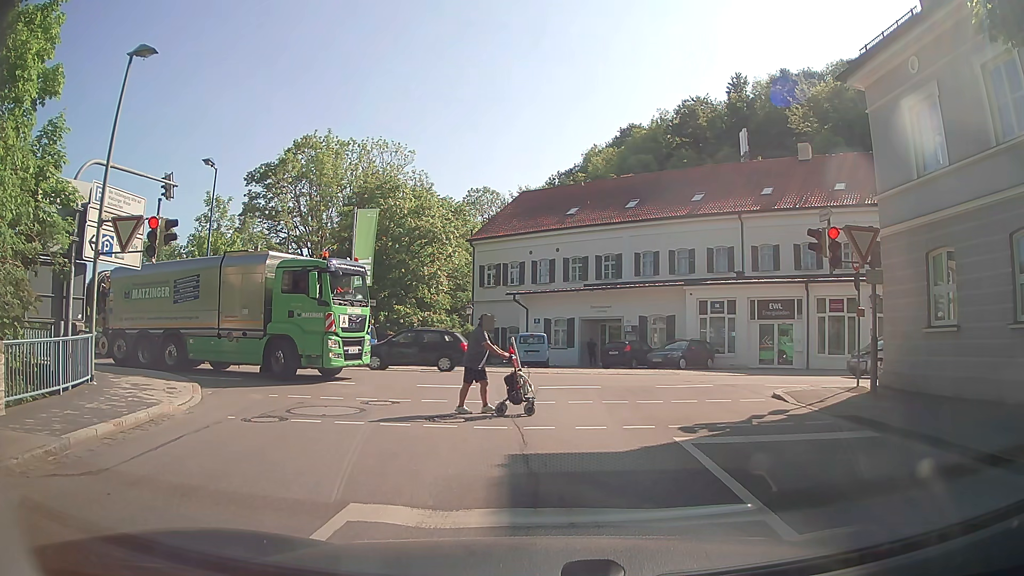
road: residential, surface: asphalt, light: Day
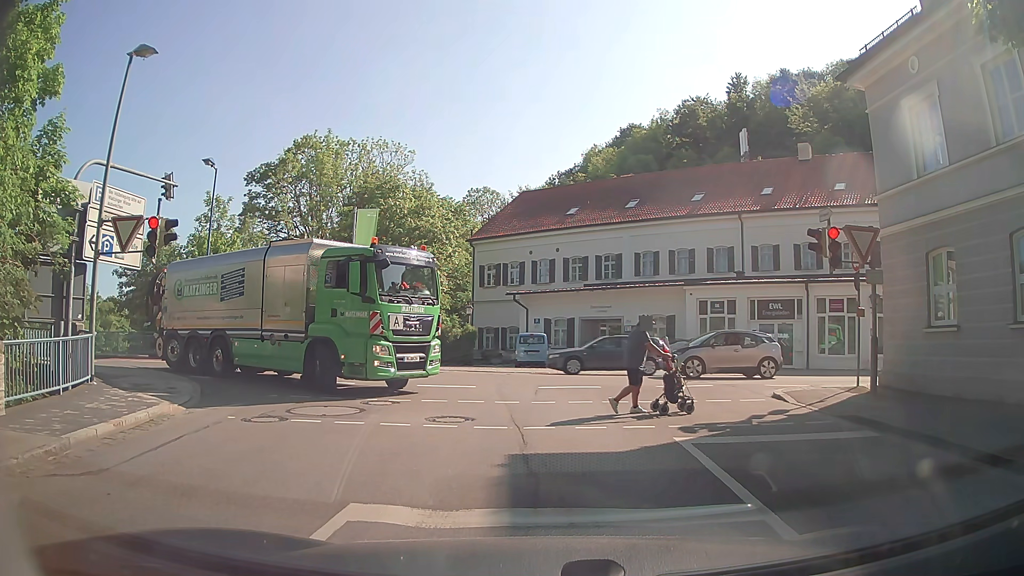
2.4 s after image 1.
(0.0, 0.0) m; 0°
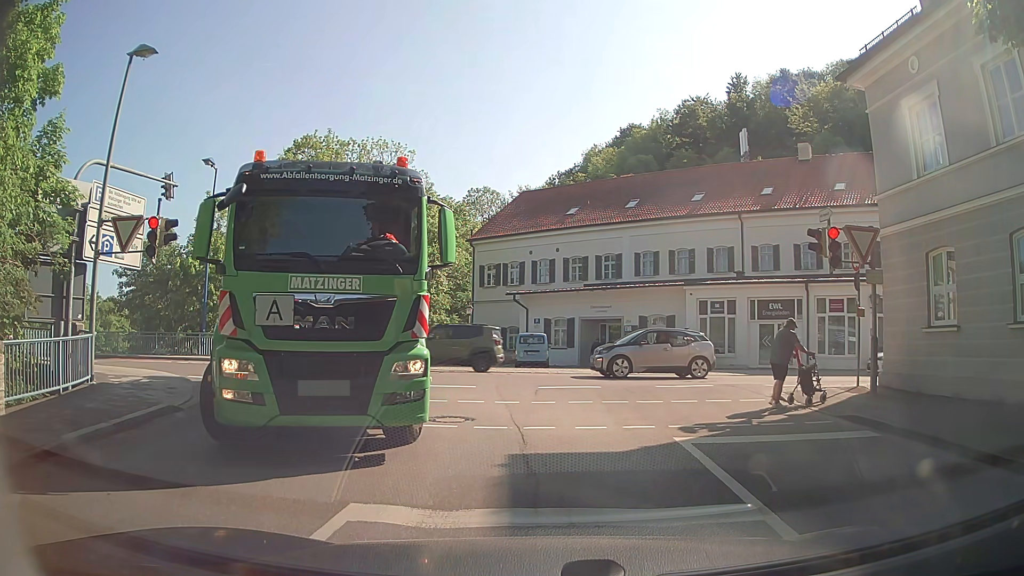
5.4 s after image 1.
(0.0, 0.0) m; 0°
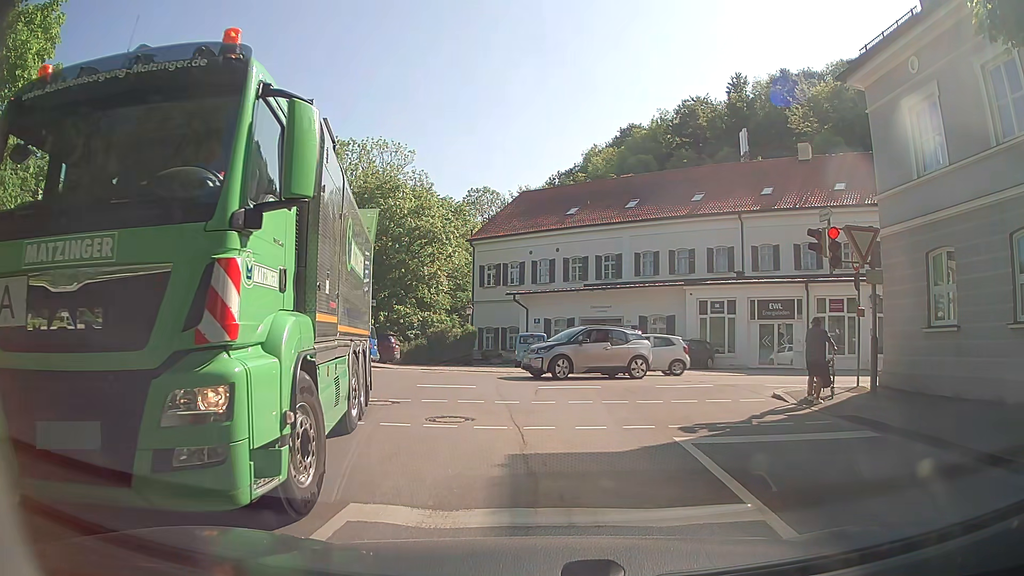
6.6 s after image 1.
(0.0, 0.0) m; 0°
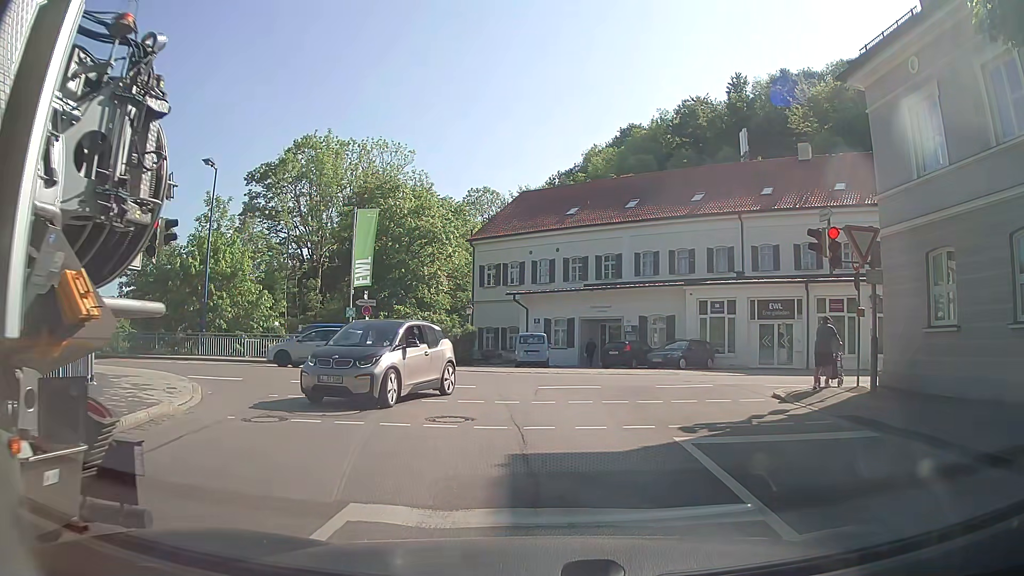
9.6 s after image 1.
(0.0, 0.0) m; 0°
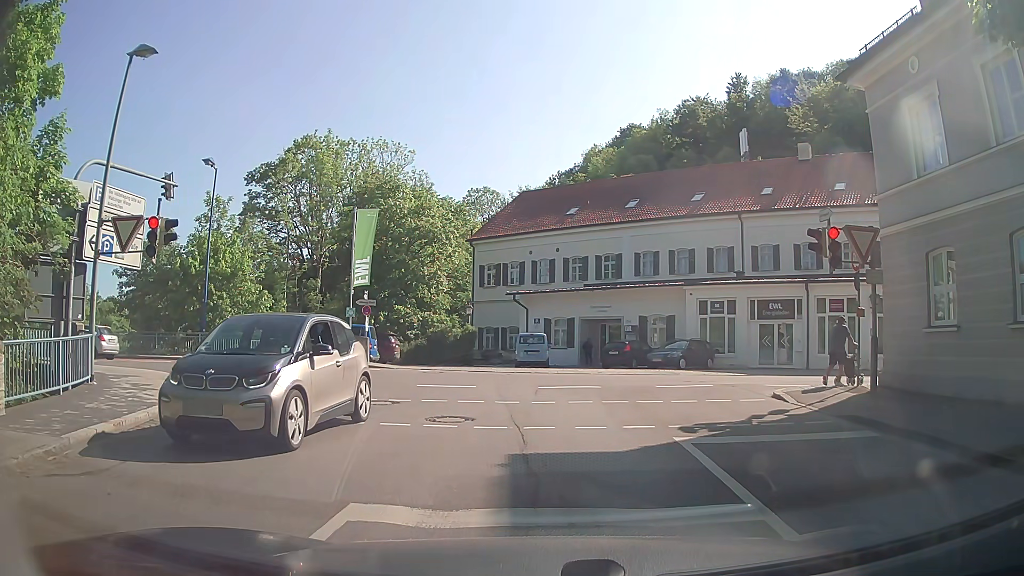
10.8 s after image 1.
(0.0, 0.0) m; 0°
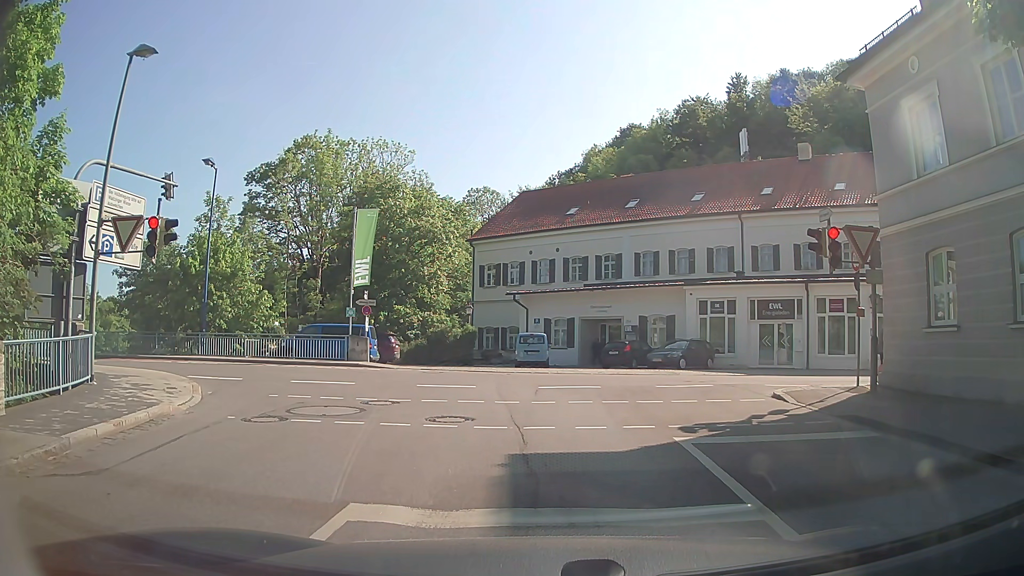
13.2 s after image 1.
(0.0, 0.0) m; 0°
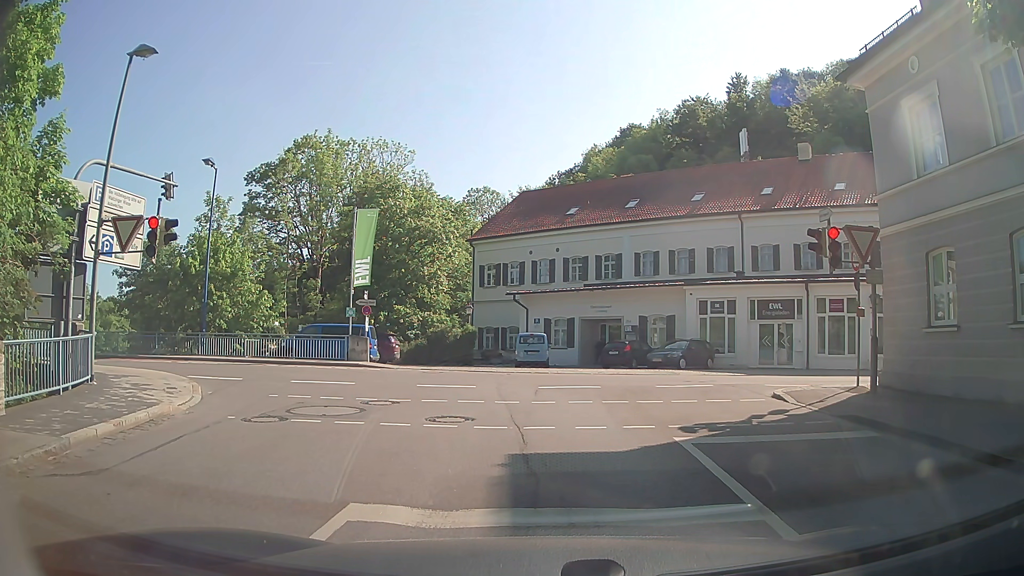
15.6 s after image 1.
(0.0, 0.0) m; 0°
